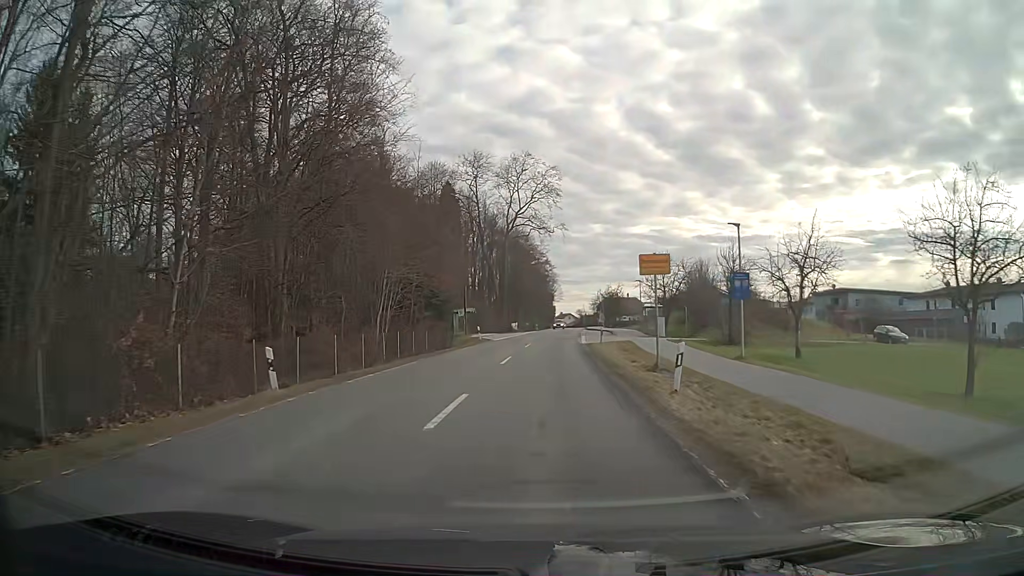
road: secondary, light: Day
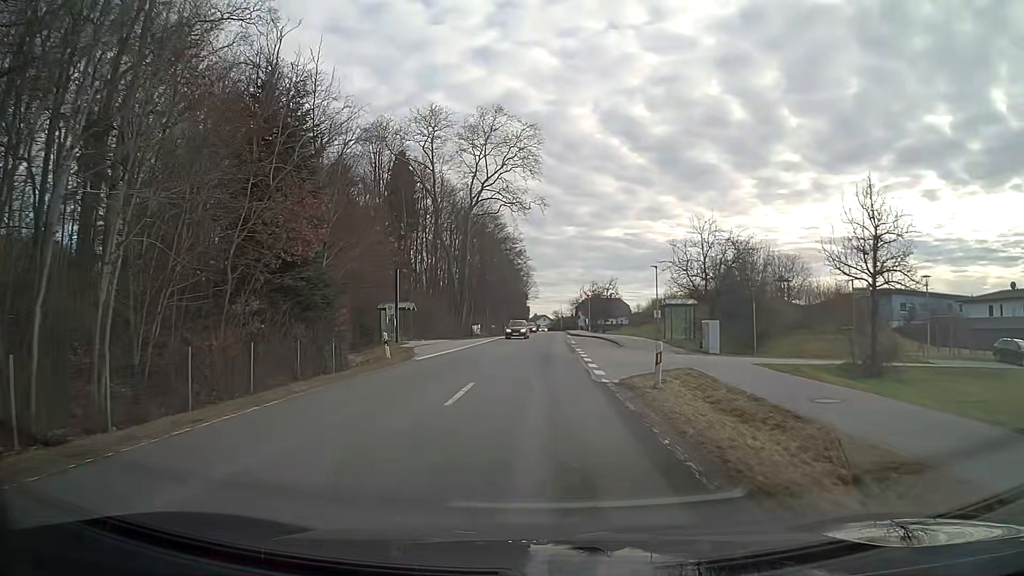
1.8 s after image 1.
(+0.1, +22.2) m; +1°
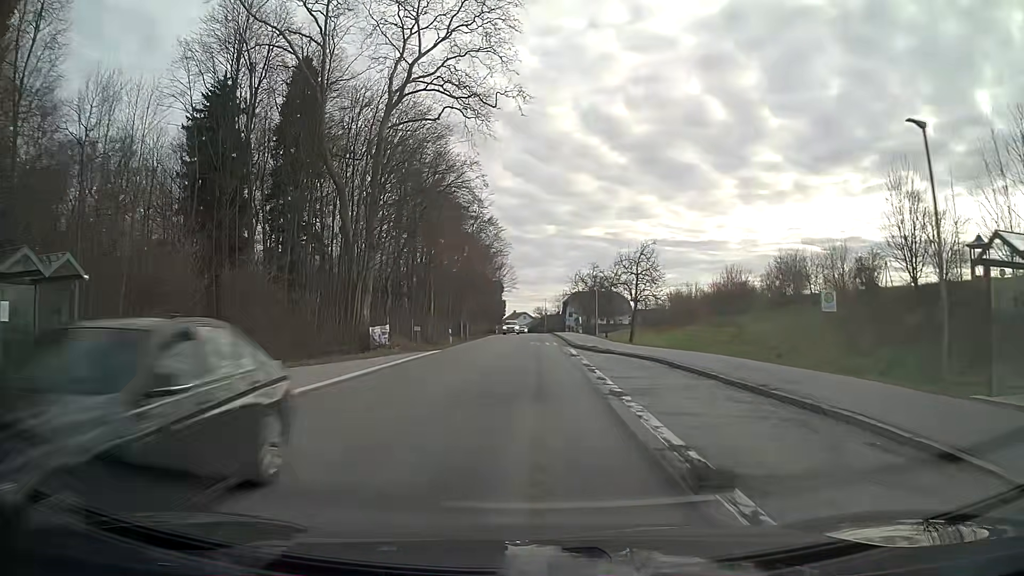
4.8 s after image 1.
(+1.1, +36.3) m; +2°
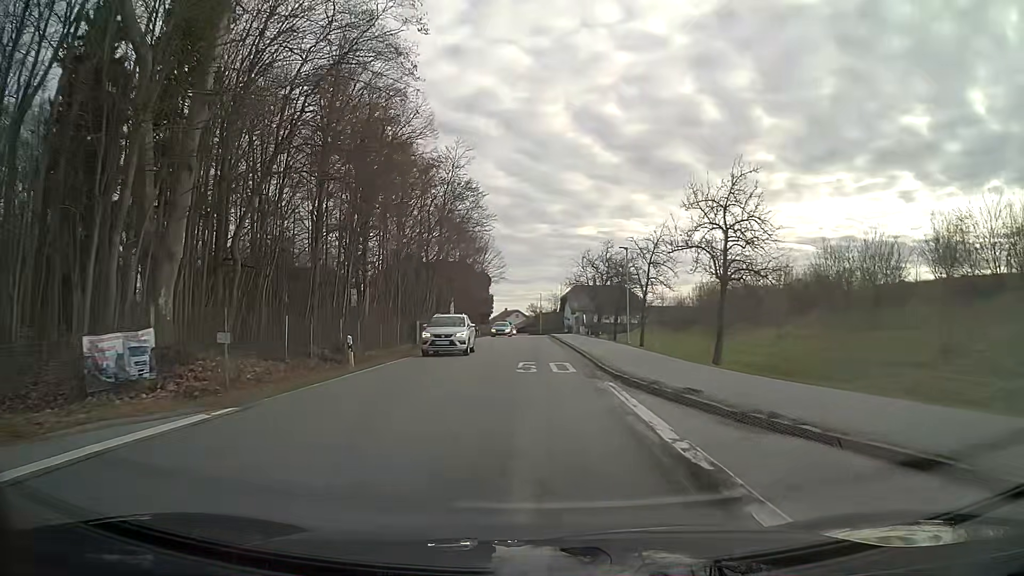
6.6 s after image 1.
(+0.1, +21.8) m; 0°
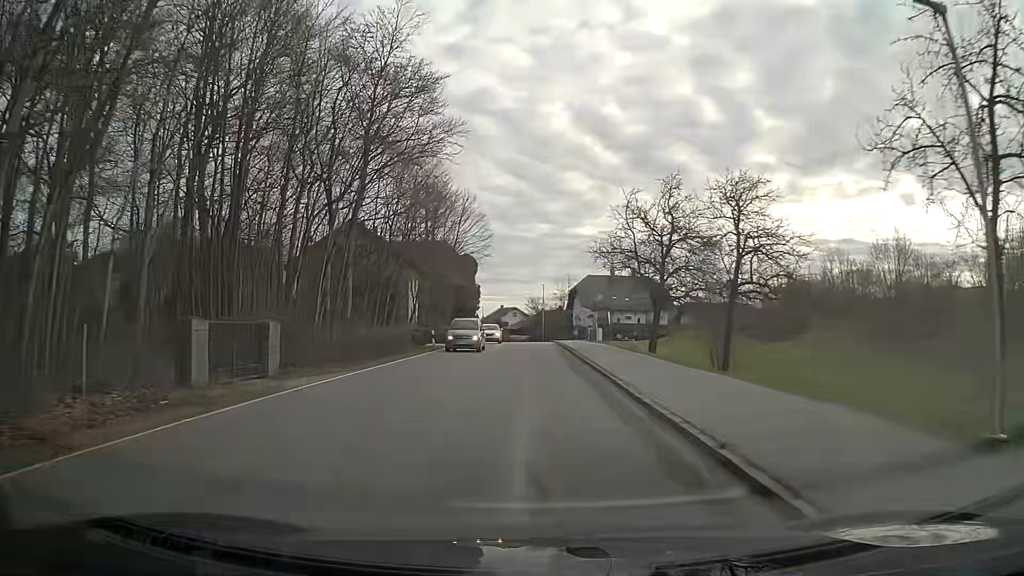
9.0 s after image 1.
(0.0, +29.2) m; 0°
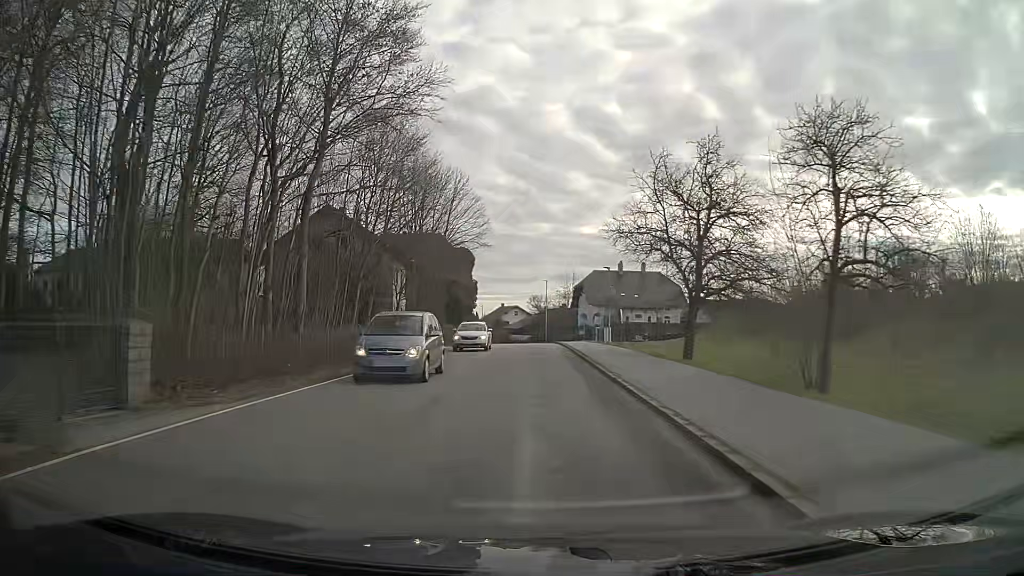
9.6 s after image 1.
(0.0, +7.3) m; 0°
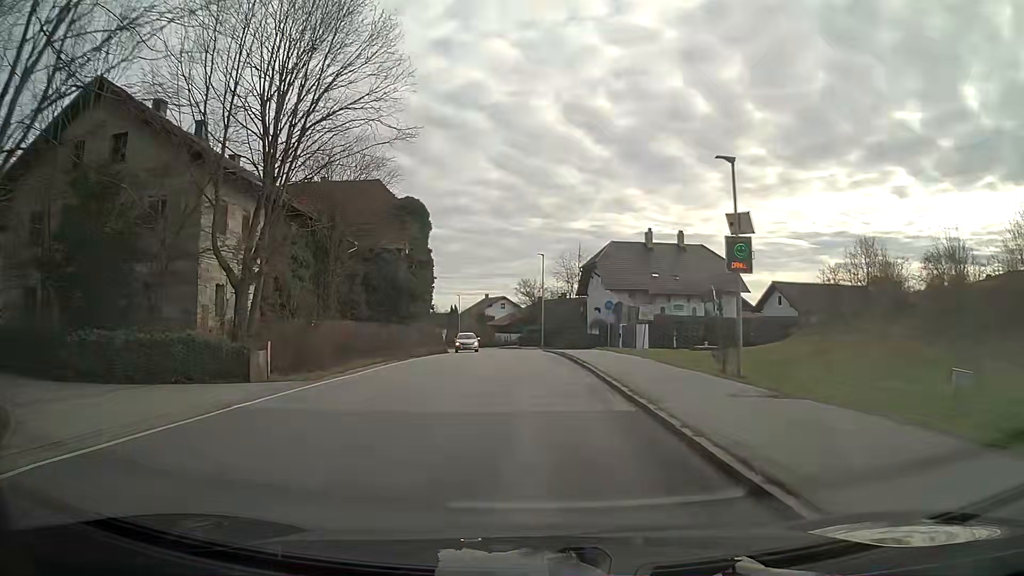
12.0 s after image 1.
(+0.1, +29.8) m; 0°
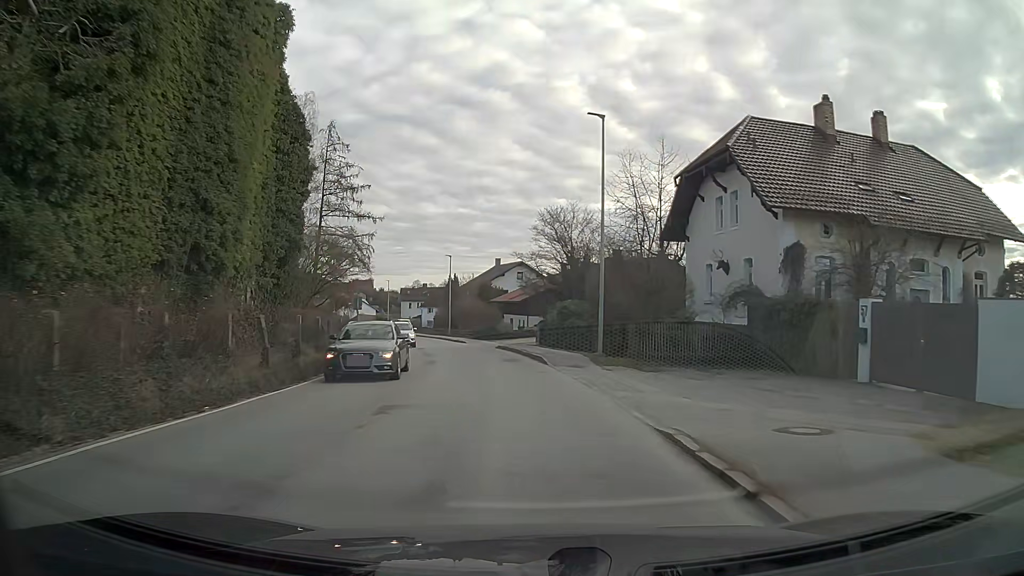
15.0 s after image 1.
(-0.6, +38.1) m; -3°
(0, +10) (-1, +20) (-2, +30) (-4, +40) (-7, +49) (-9, +59) (-12, +69) (-15, +78) (-18, +88) (-21, +97) m
